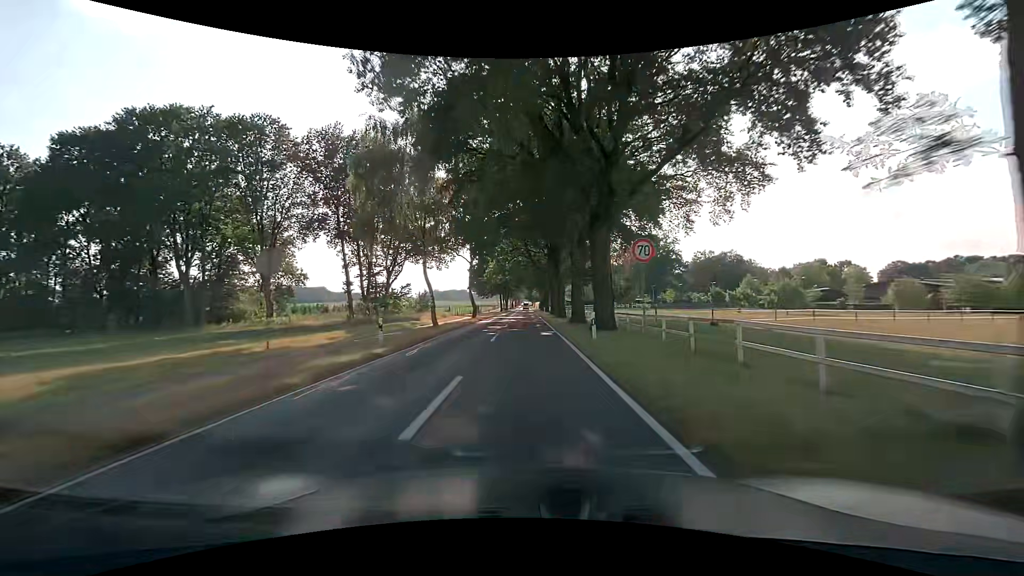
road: tertiary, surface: asphalt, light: Day
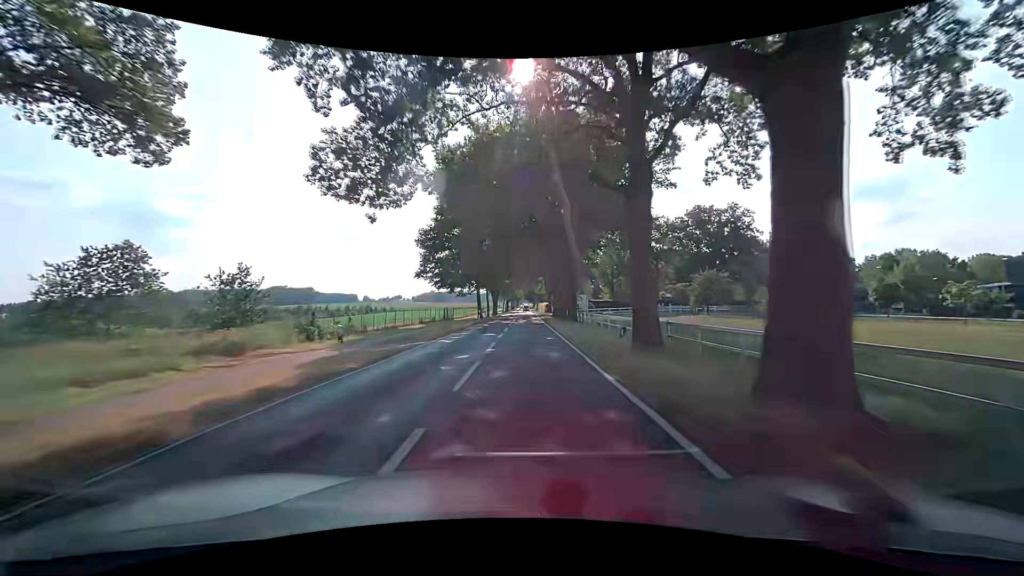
(-0.1, +53.9) m; 0°
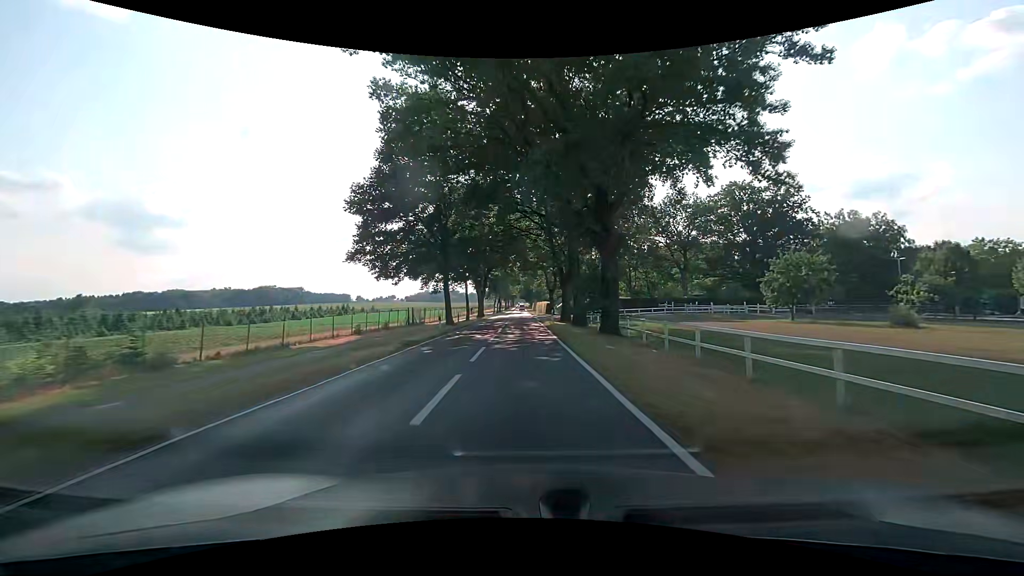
(+0.1, +21.7) m; +1°
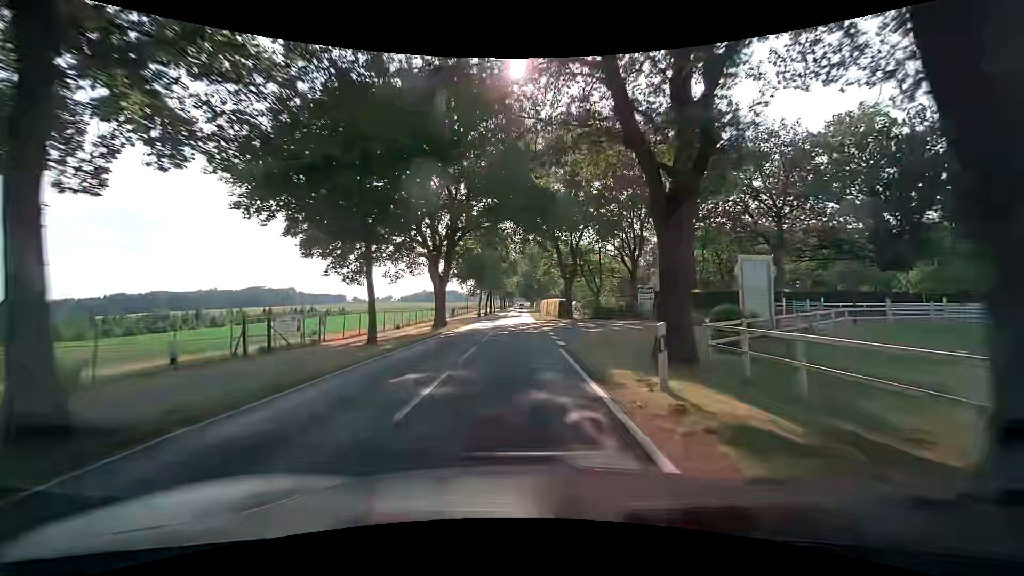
(-0.3, +32.5) m; -1°
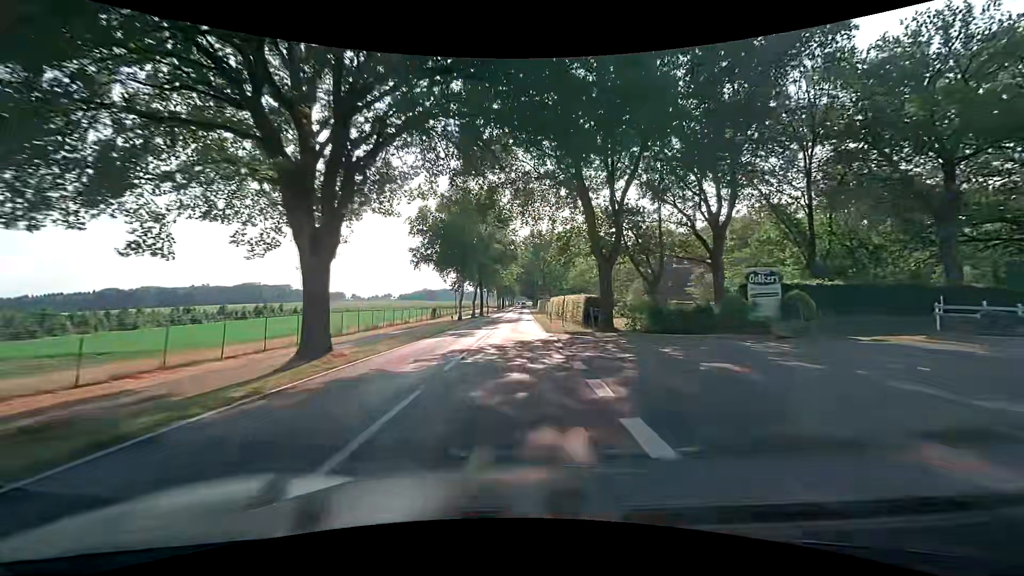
(-0.1, +21.6) m; 0°
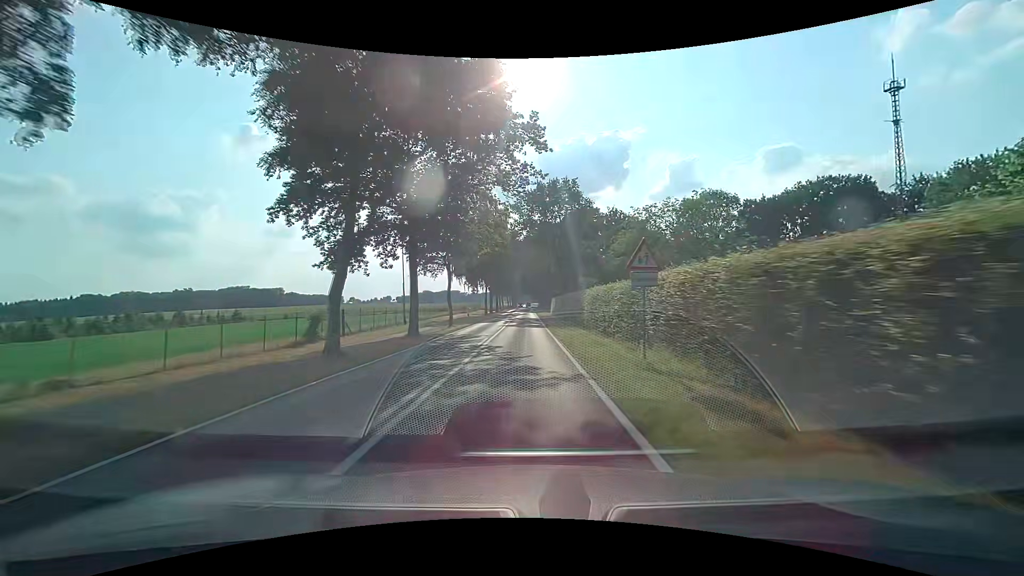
(-0.4, +43.1) m; 0°
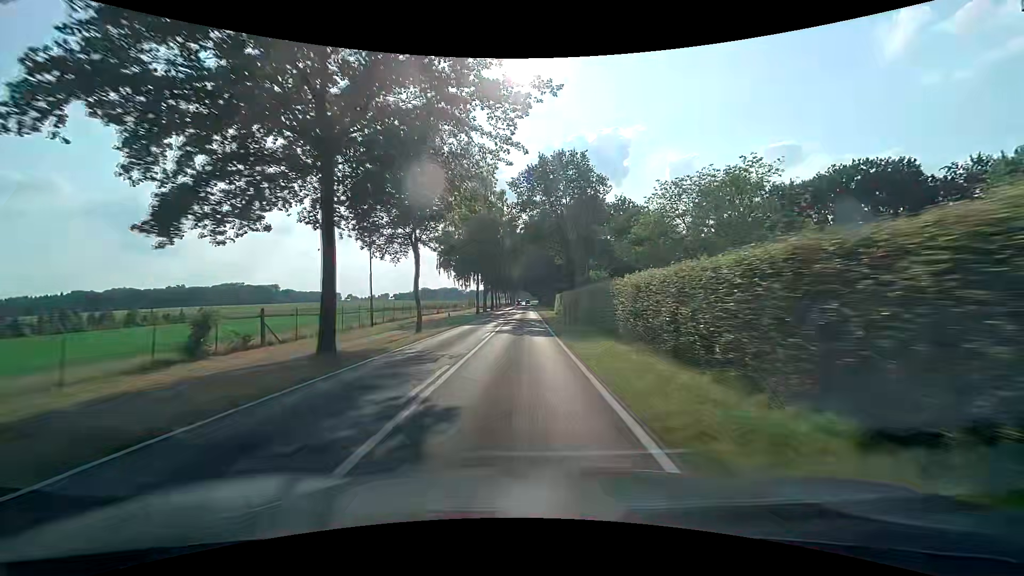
(0.0, +10.8) m; 0°
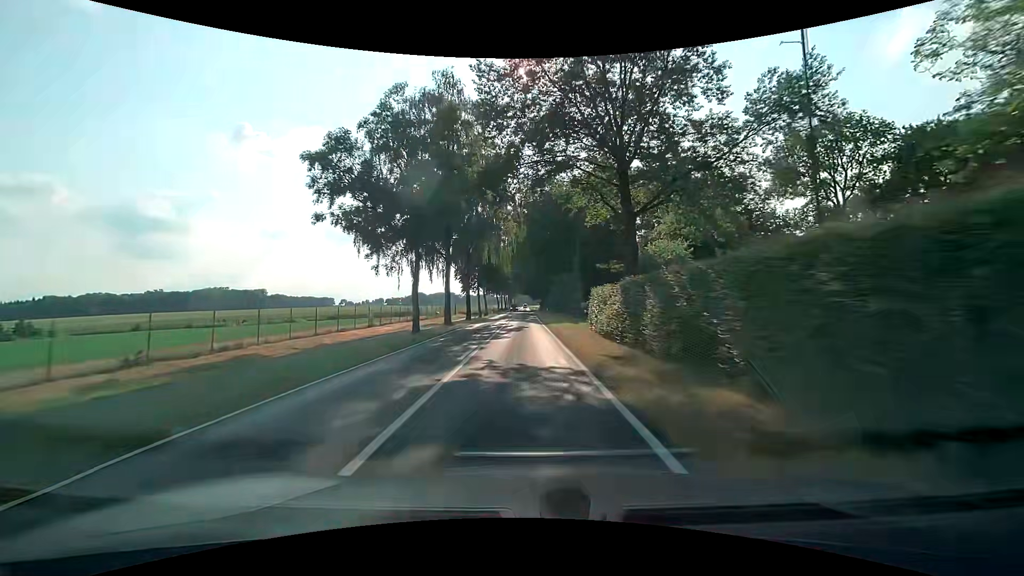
(-0.1, +32.3) m; 0°
(0, +10) (0, +20) (0, +30) (0, +40) (0, +50) (0, +60) (0, +70) (0, +80) (0, +90) (0, +100) m
